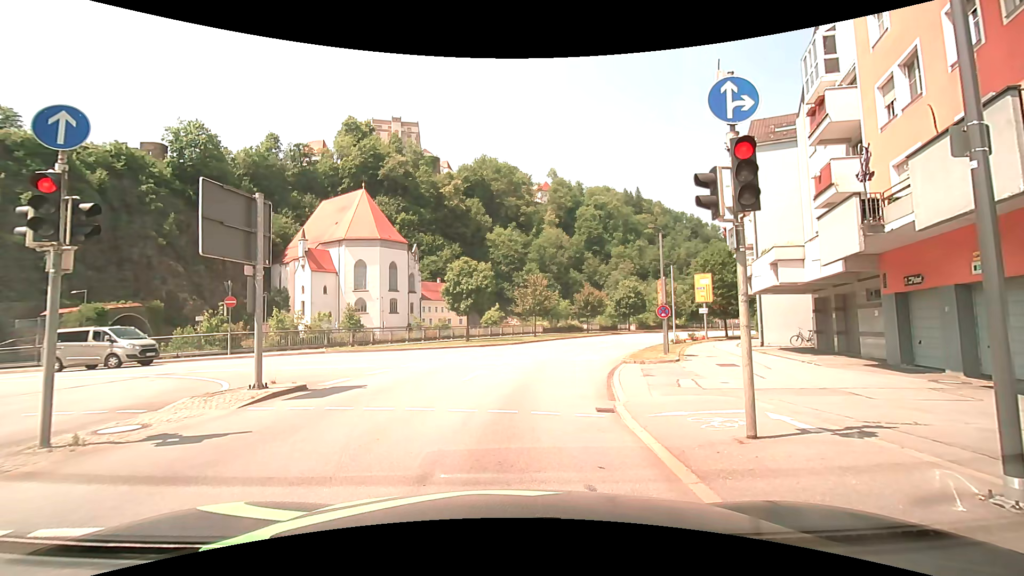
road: primary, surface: asphalt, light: Day
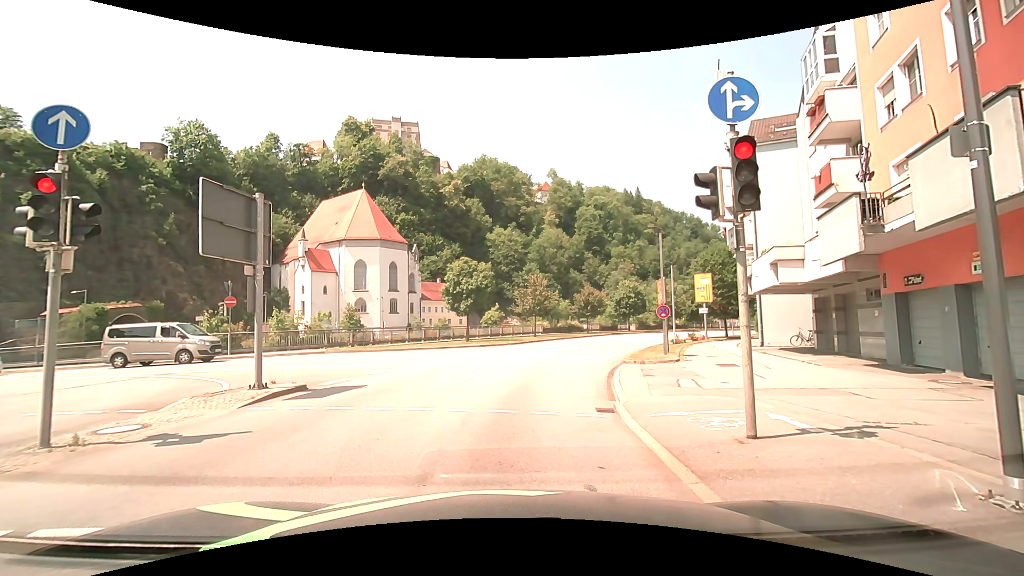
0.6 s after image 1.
(0.0, 0.0) m; 0°
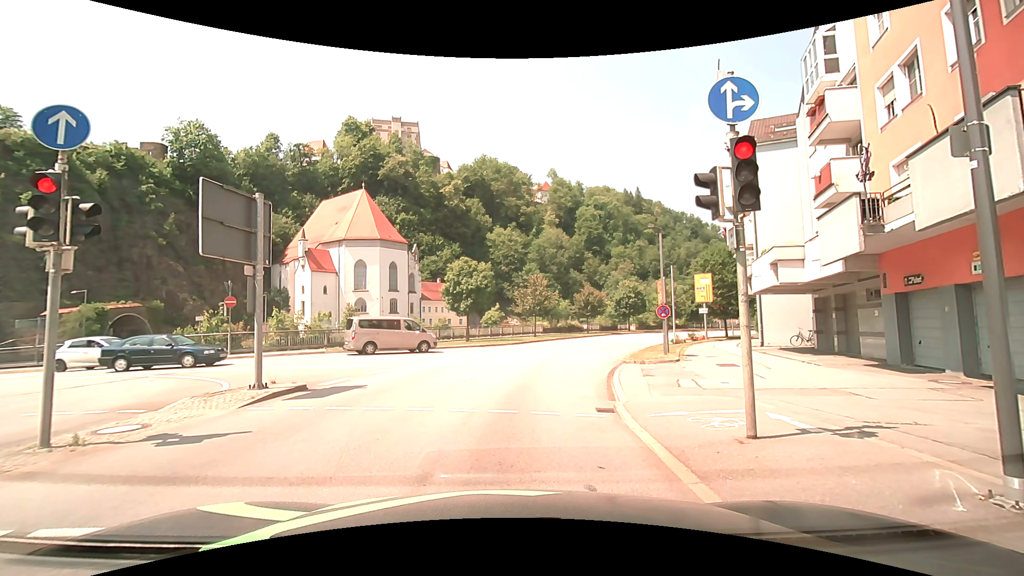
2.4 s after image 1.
(0.0, 0.0) m; 0°
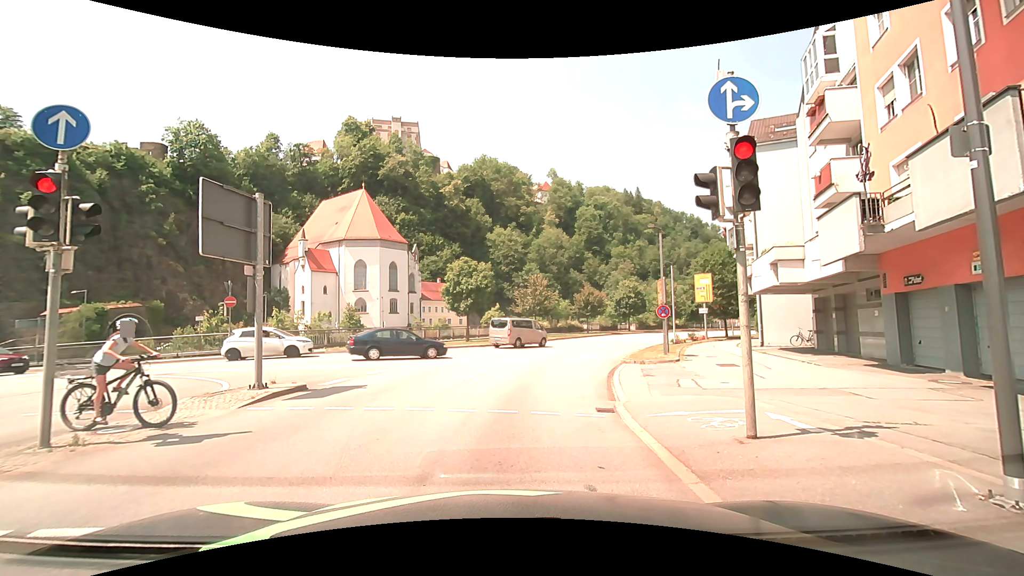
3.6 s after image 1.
(0.0, 0.0) m; 0°
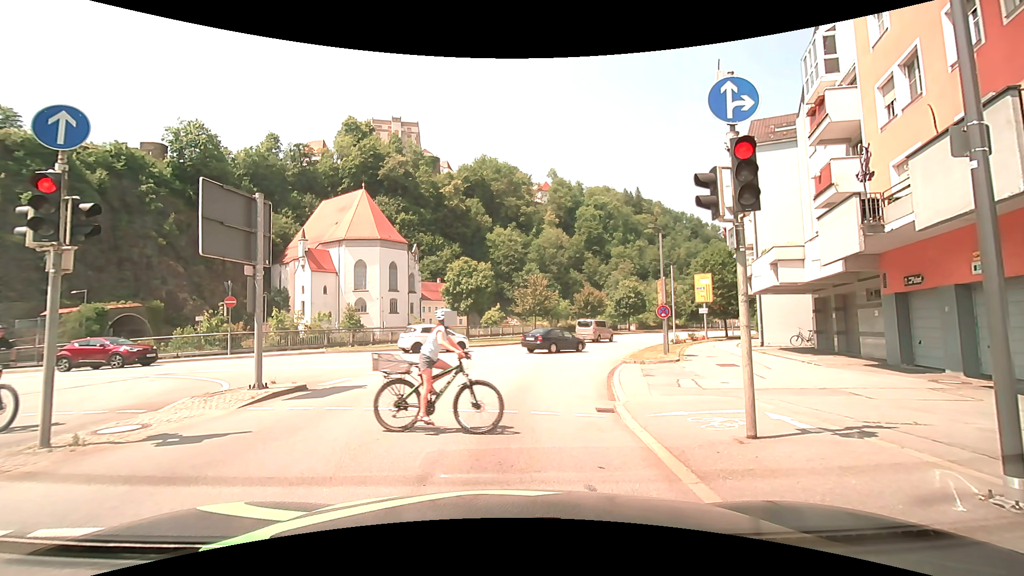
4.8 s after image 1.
(0.0, 0.0) m; 0°
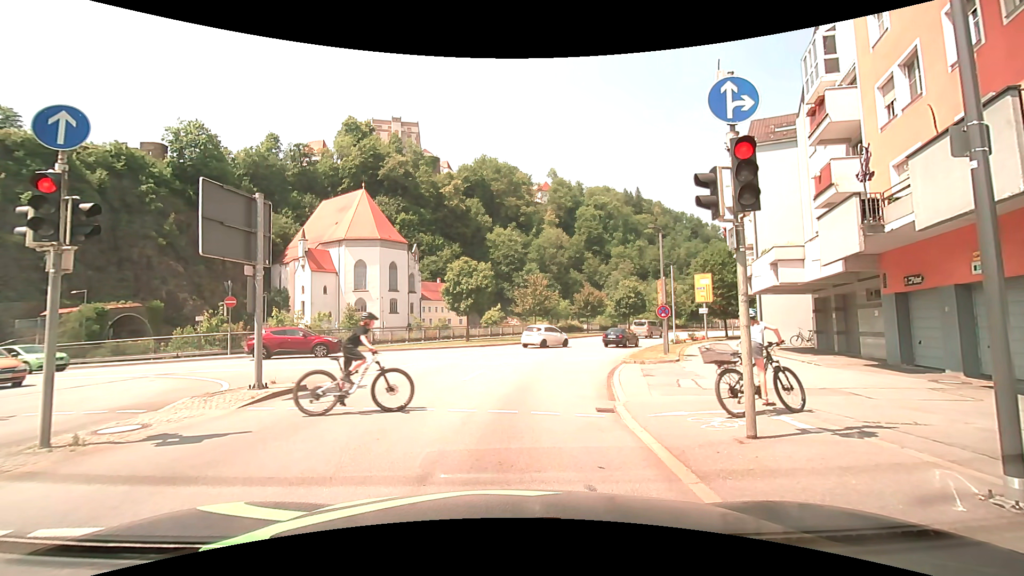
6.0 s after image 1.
(0.0, 0.0) m; 0°
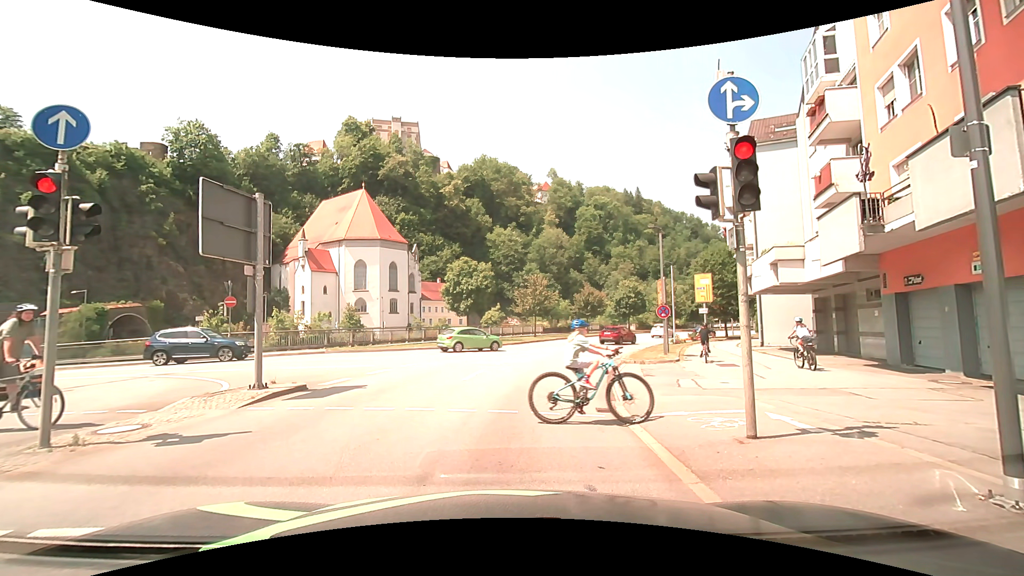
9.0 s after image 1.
(0.0, 0.0) m; 0°
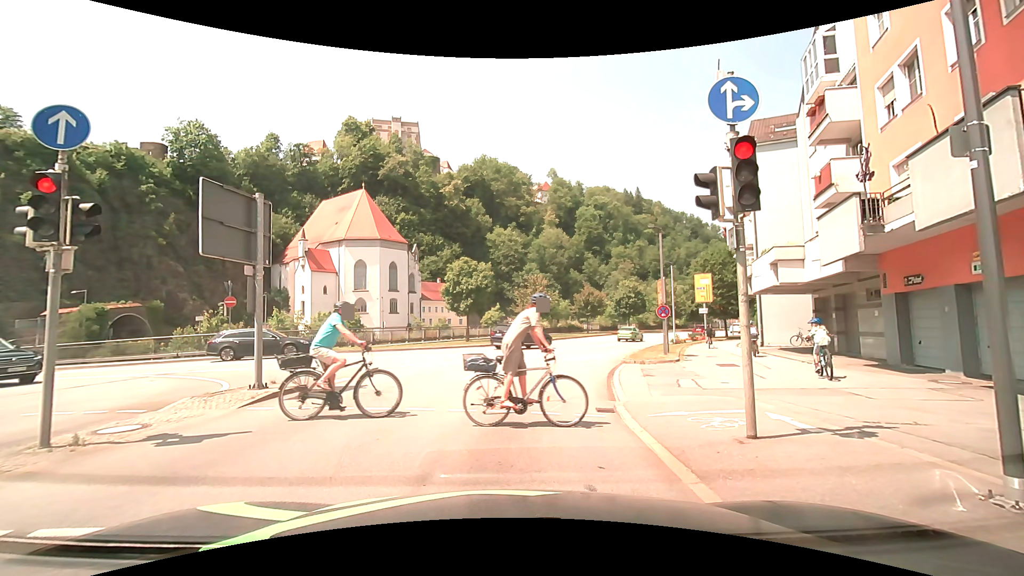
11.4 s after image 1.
(0.0, 0.0) m; 0°
